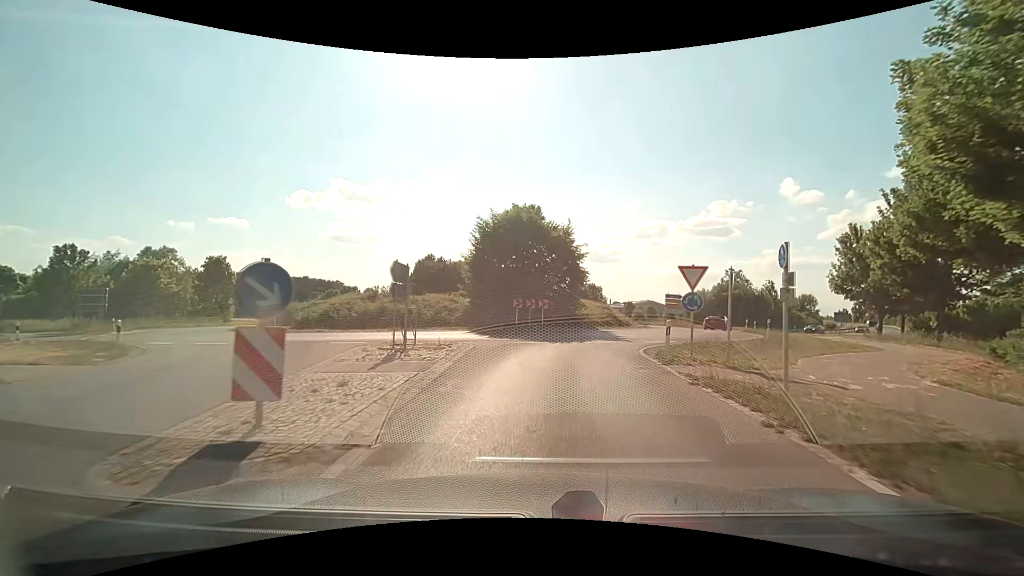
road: secondary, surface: asphalt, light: Day
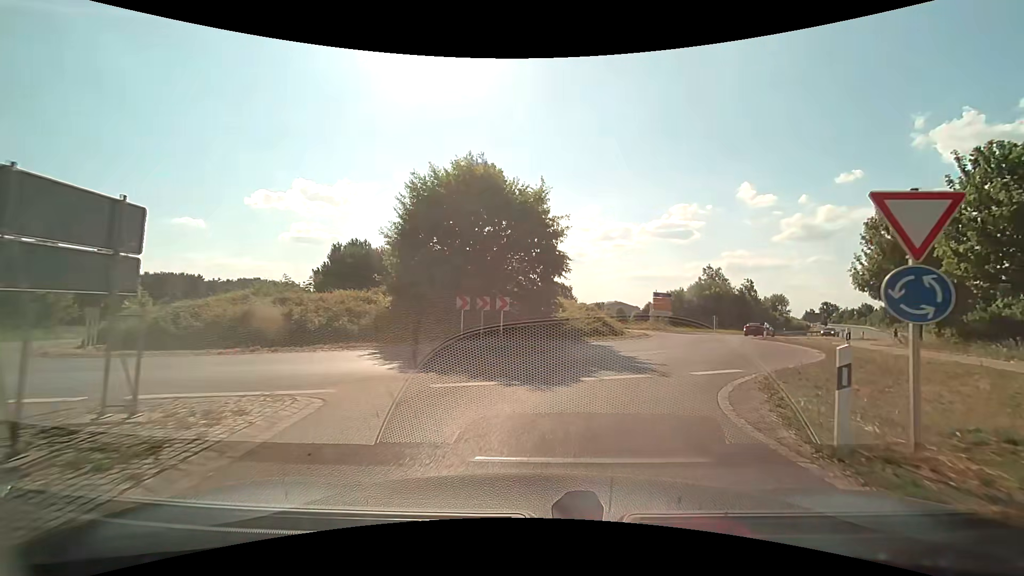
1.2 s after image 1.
(+0.2, +9.9) m; +3°
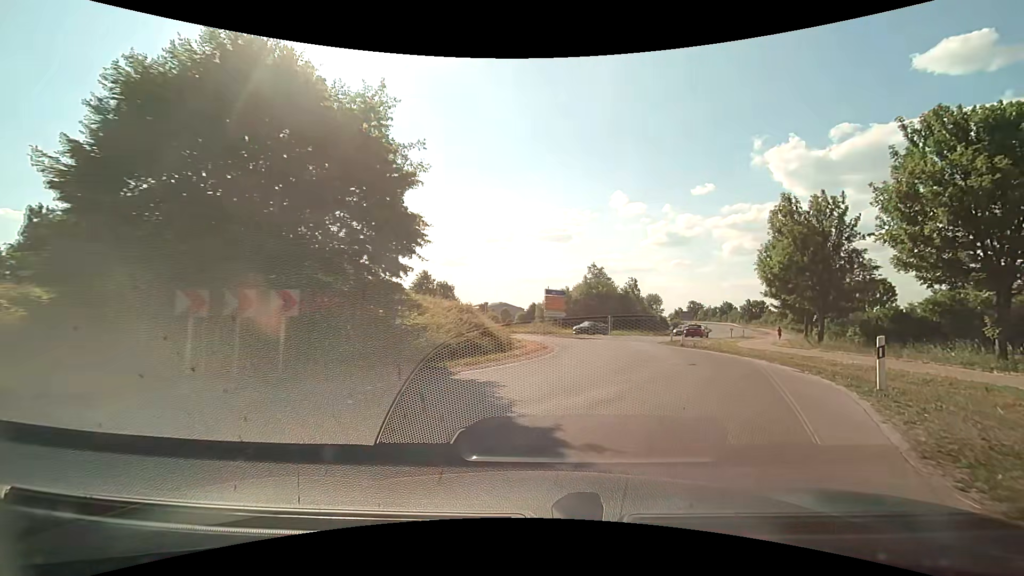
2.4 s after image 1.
(+0.9, +8.9) m; +13°
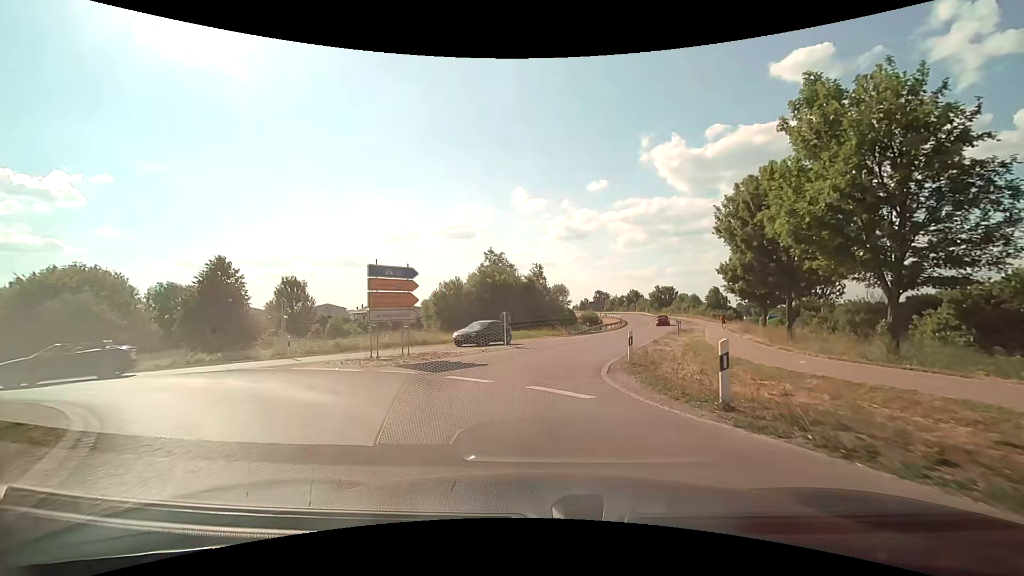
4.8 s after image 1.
(+2.9, +18.9) m; +11°
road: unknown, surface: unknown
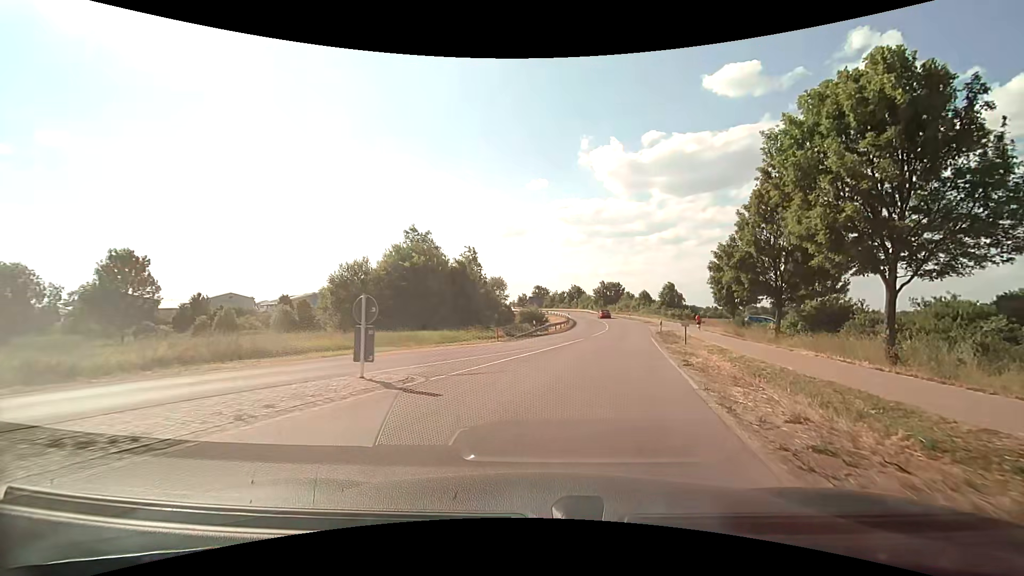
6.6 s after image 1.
(+0.4, +15.3) m; +7°
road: secondary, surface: asphalt
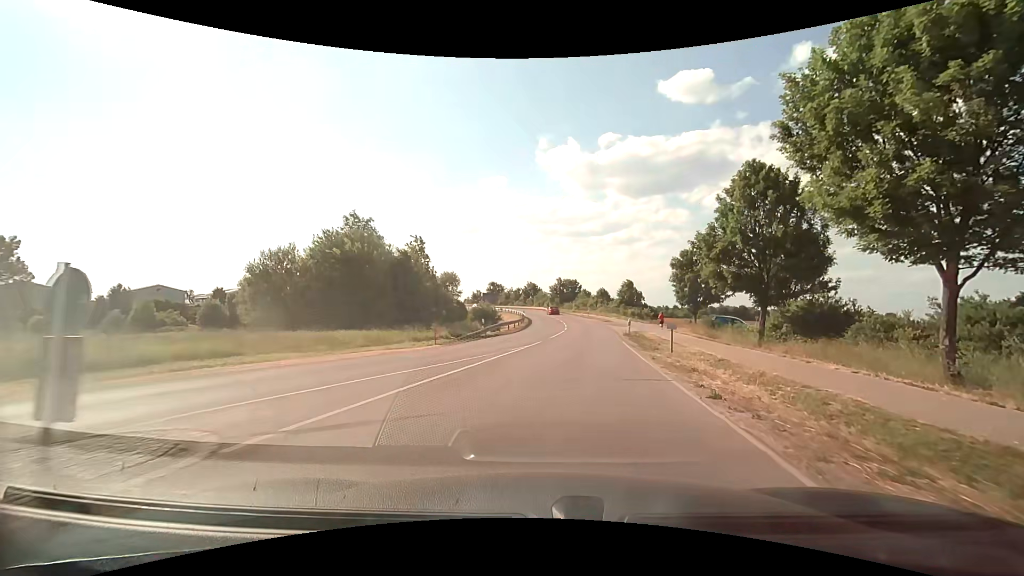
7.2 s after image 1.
(+0.3, +5.8) m; +5°
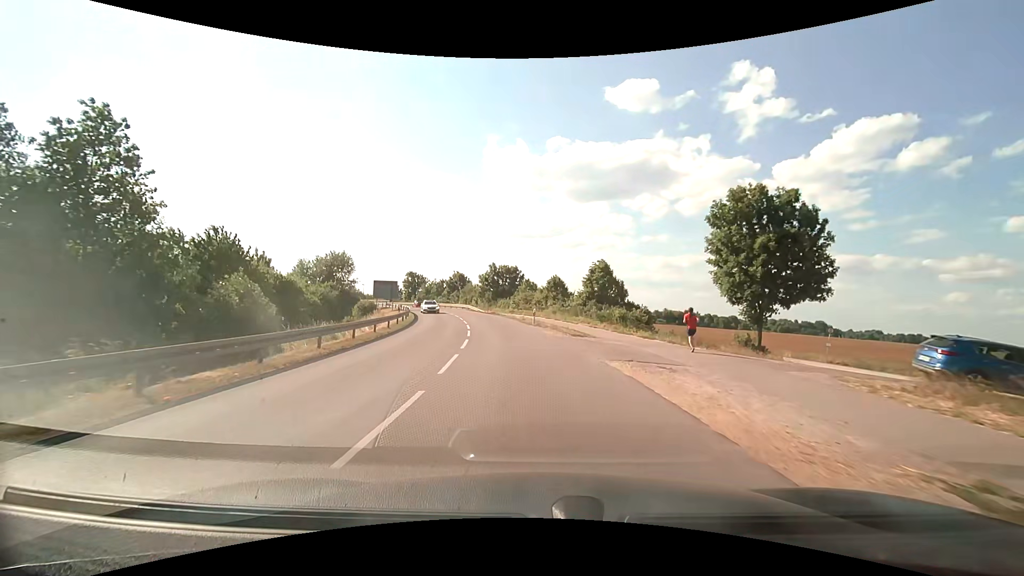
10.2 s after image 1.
(+3.5, +36.5) m; +7°
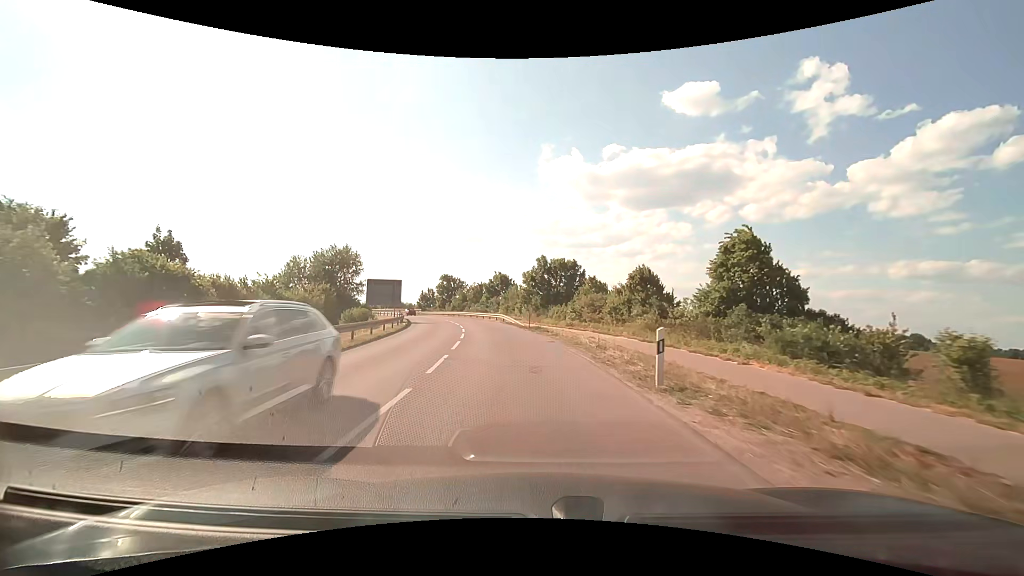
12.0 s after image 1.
(-1.1, +23.9) m; -6°
(0, +10) (-1, +20) (-2, +30) (-4, +40) (-6, +49) (-9, +59) (-12, +69) (-16, +78) (-20, +87) (-24, +96) m
